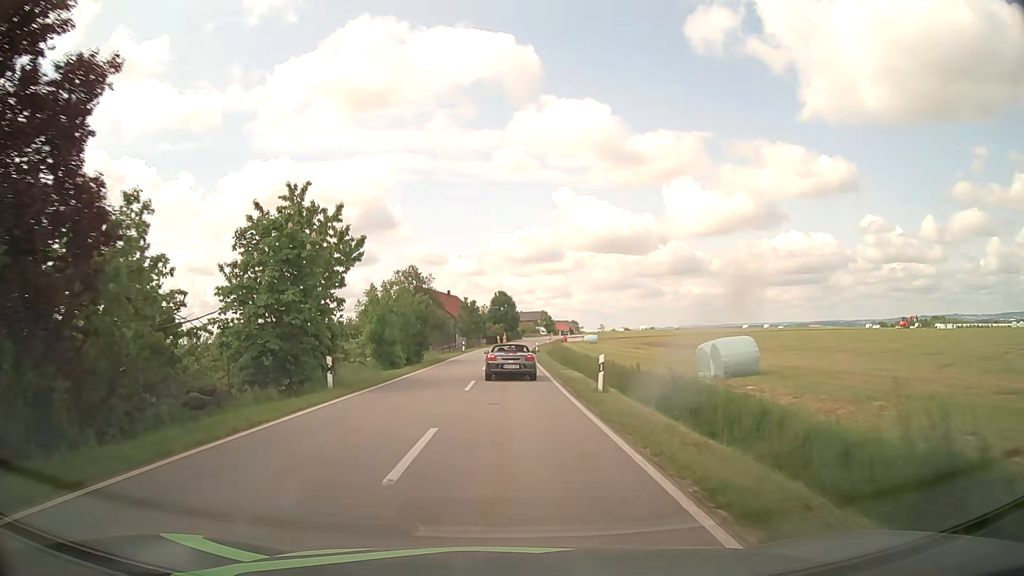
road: tertiary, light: Day
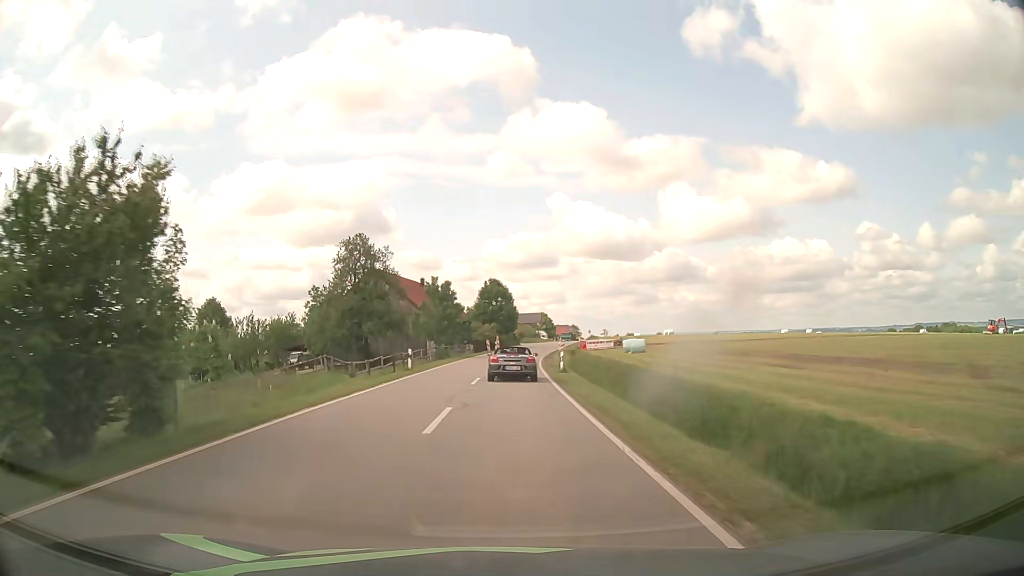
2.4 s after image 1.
(-0.1, +33.1) m; 0°
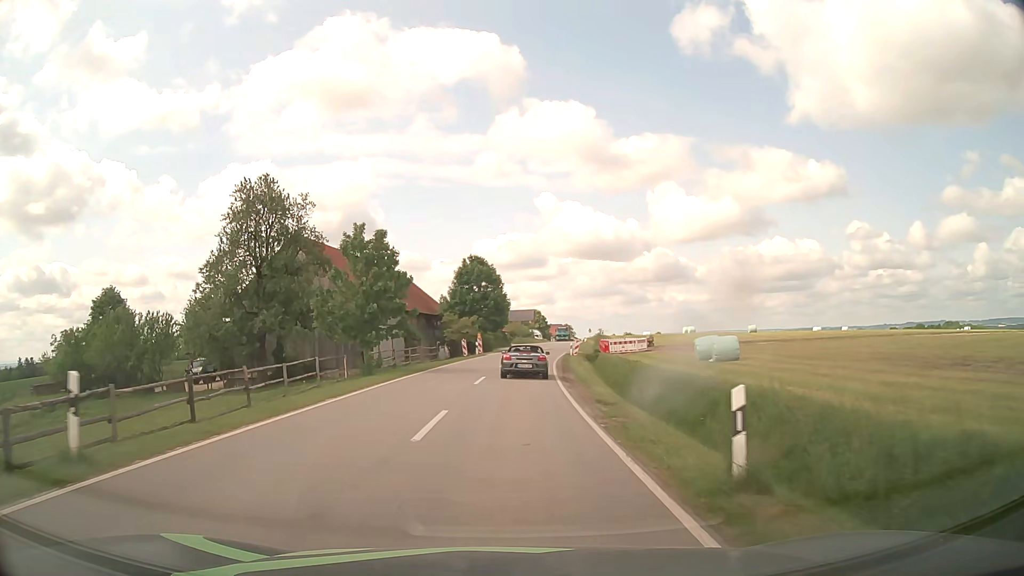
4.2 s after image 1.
(+0.2, +24.6) m; +1°
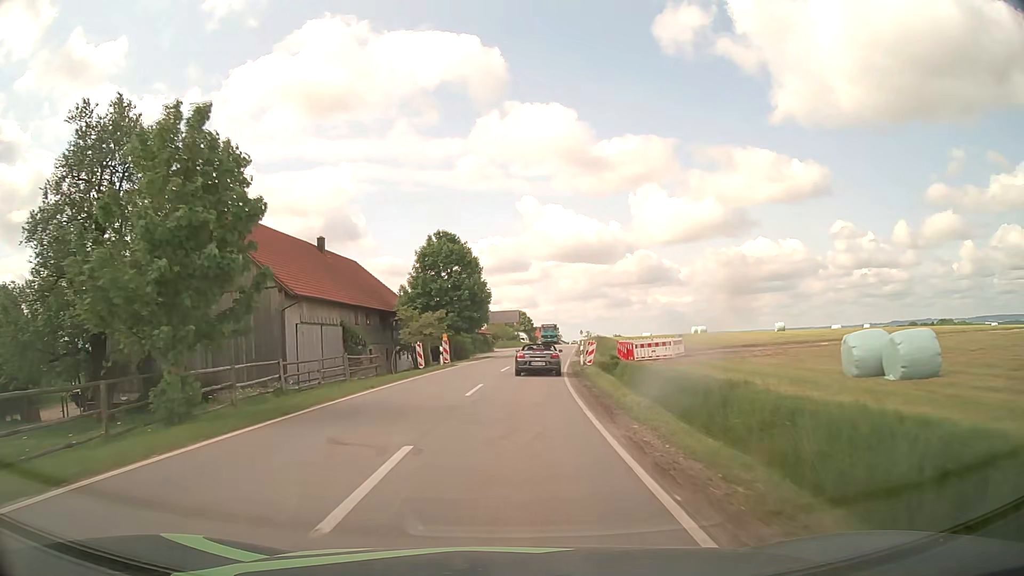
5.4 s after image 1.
(+0.2, +16.5) m; +1°
(0, +10) (+1, +20) (+1, +30) (+2, +40) (+3, +50) (+4, +60) (+6, +70) (+7, +80) (+8, +90) (+9, +100) m
